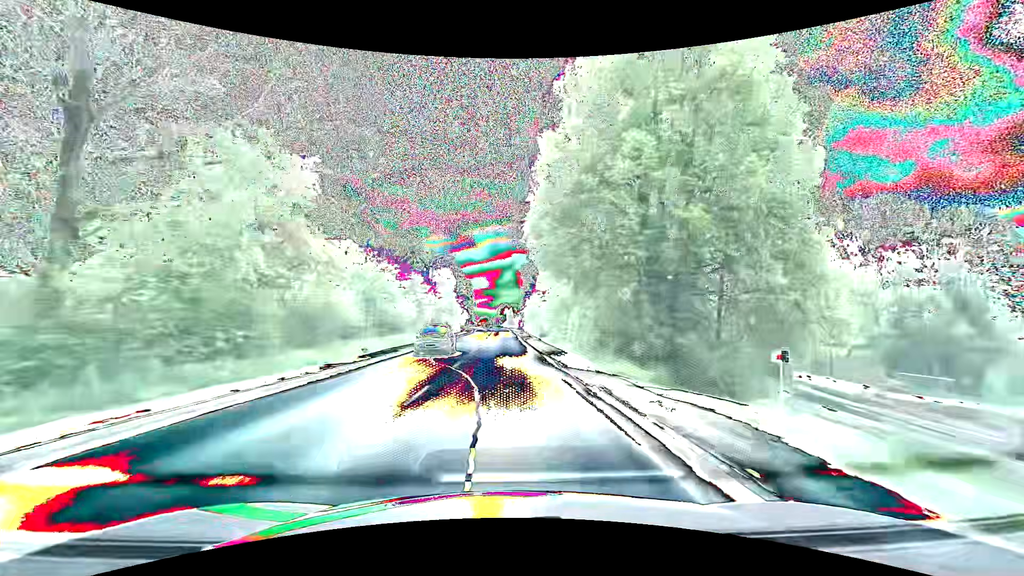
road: secondary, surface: asphalt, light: Day
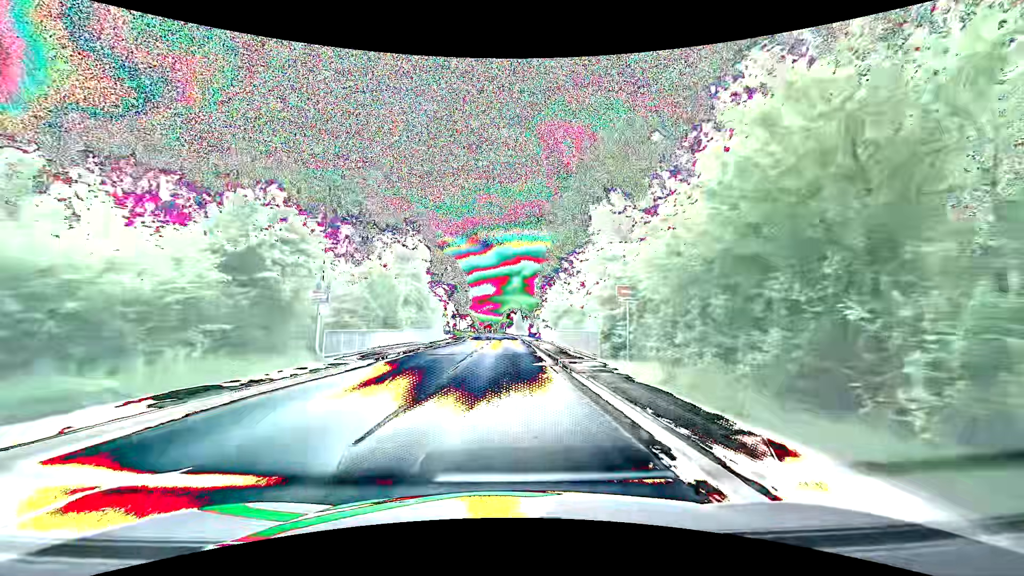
(-0.3, +30.1) m; -2°
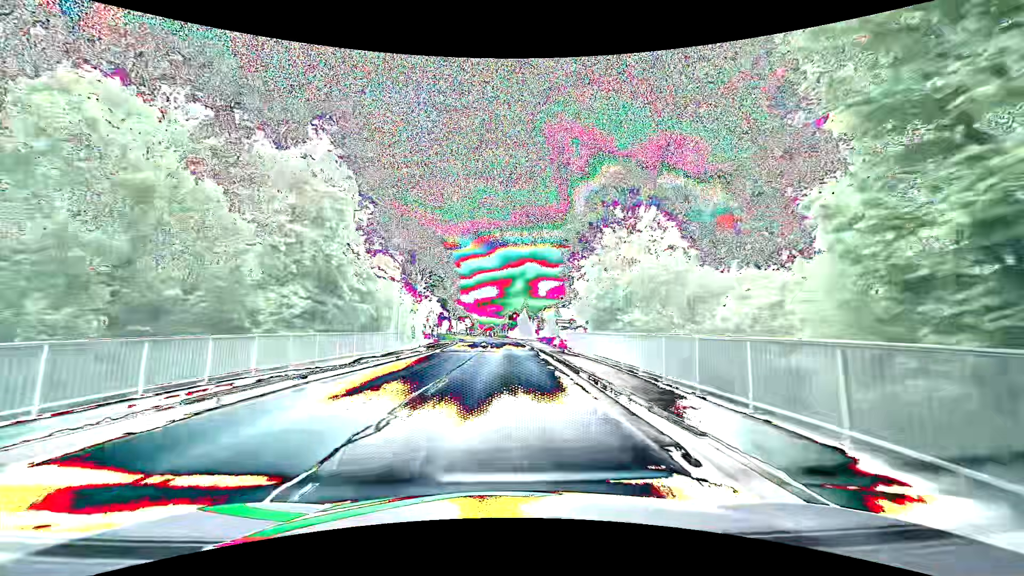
(+0.5, +22.5) m; +1°
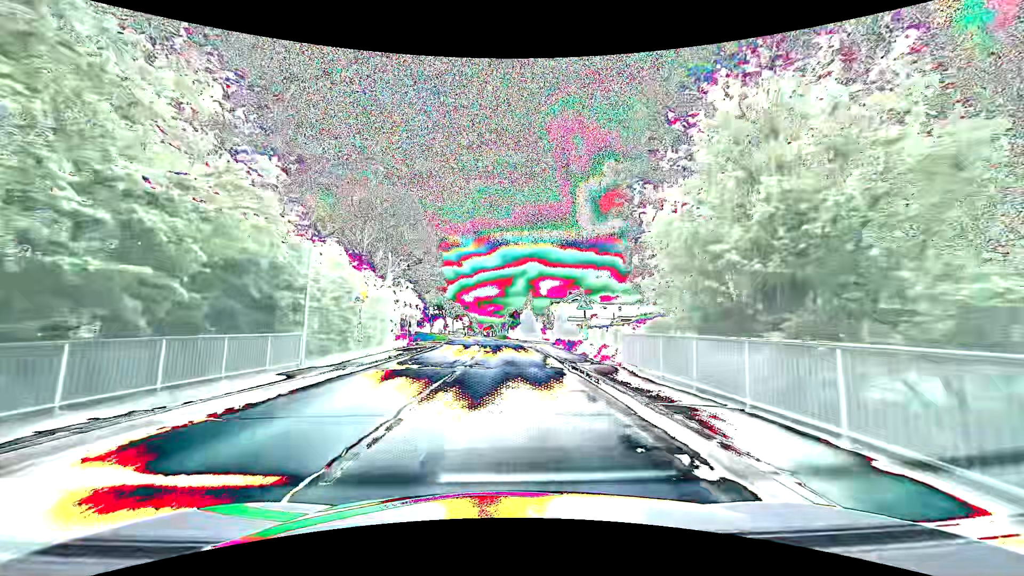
(0.0, +15.0) m; 0°
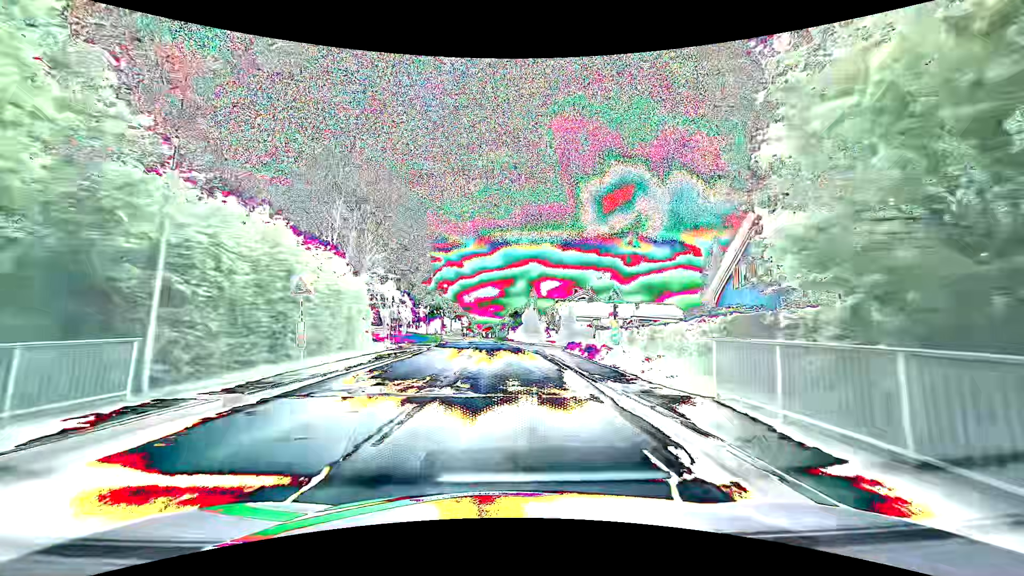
(0.0, +7.5) m; 0°
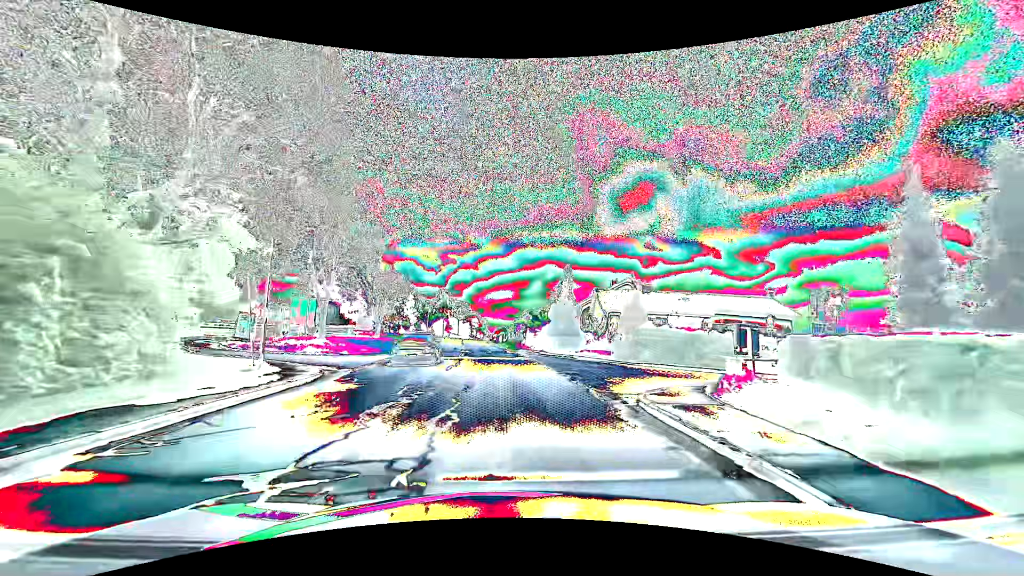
(-0.3, +22.7) m; -2°
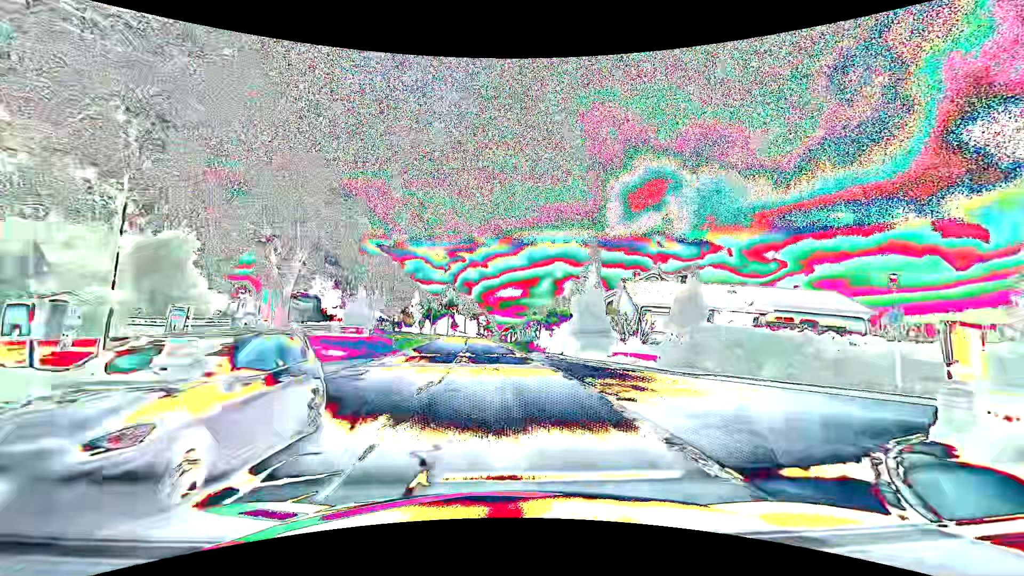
(0.0, +7.6) m; -1°
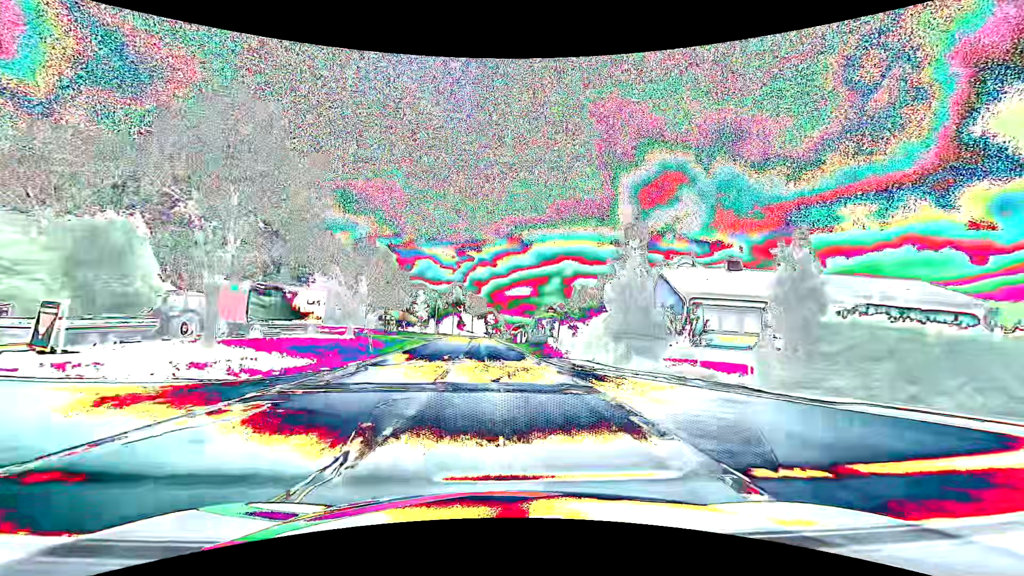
(-0.1, +7.6) m; -1°
